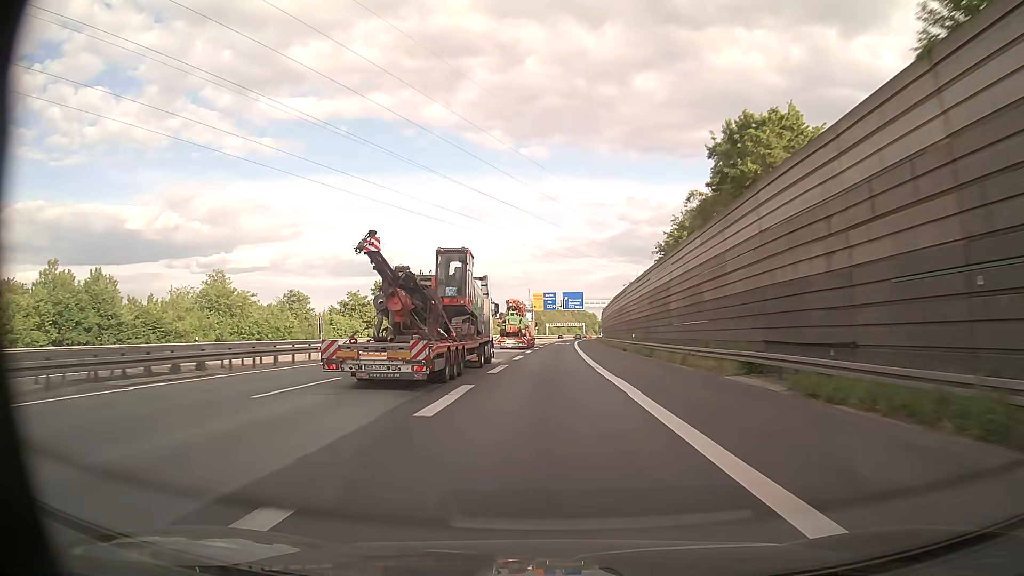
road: motorway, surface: asphalt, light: Day
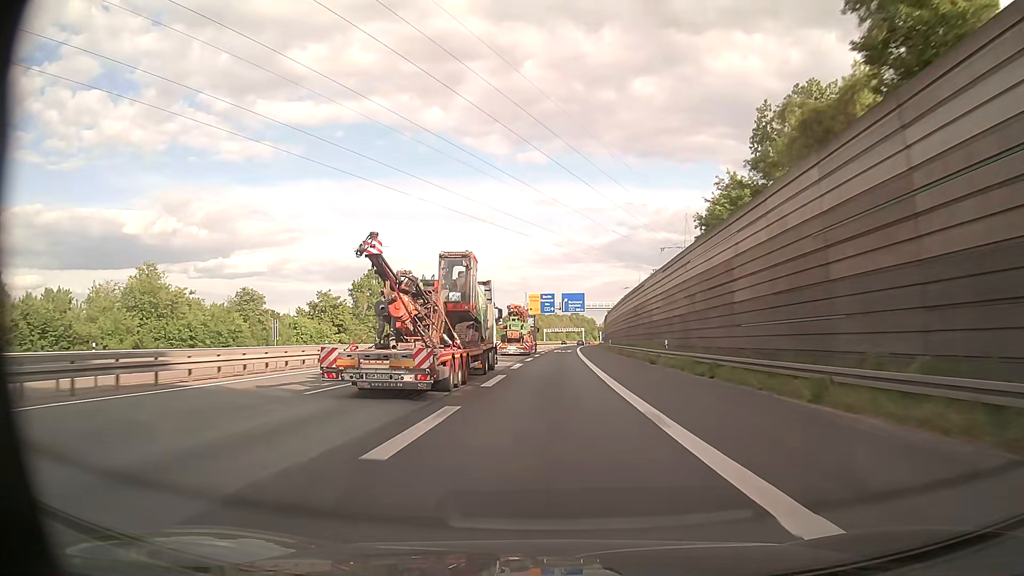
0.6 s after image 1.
(0.0, +15.2) m; 0°
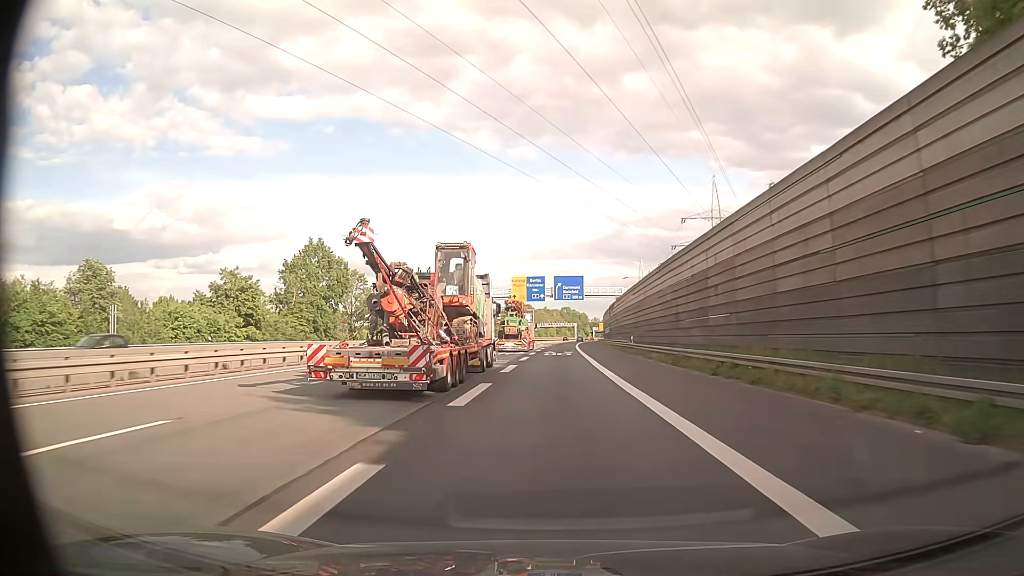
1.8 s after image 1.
(+0.1, +30.3) m; +1°
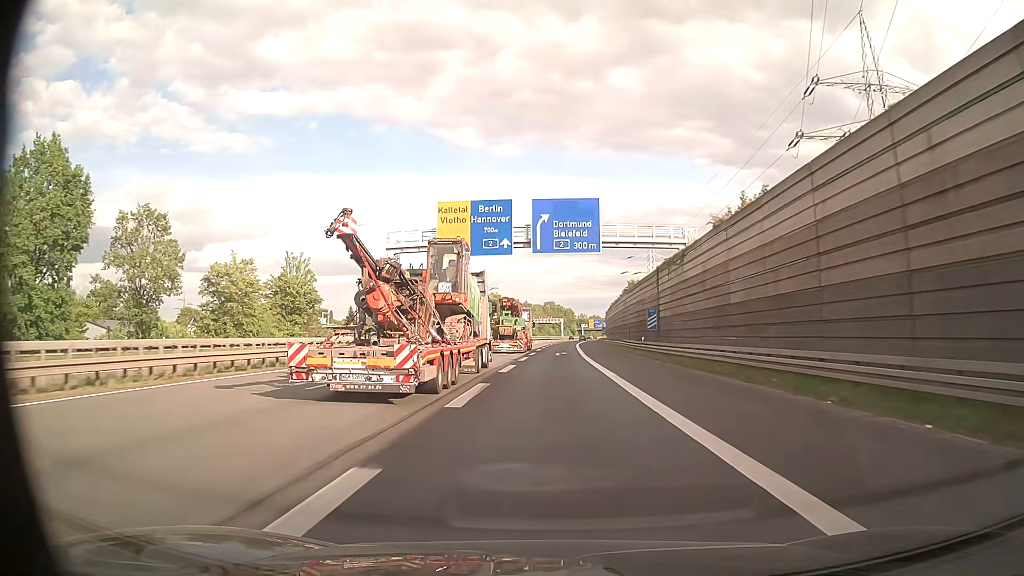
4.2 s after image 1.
(+0.9, +59.5) m; +2°
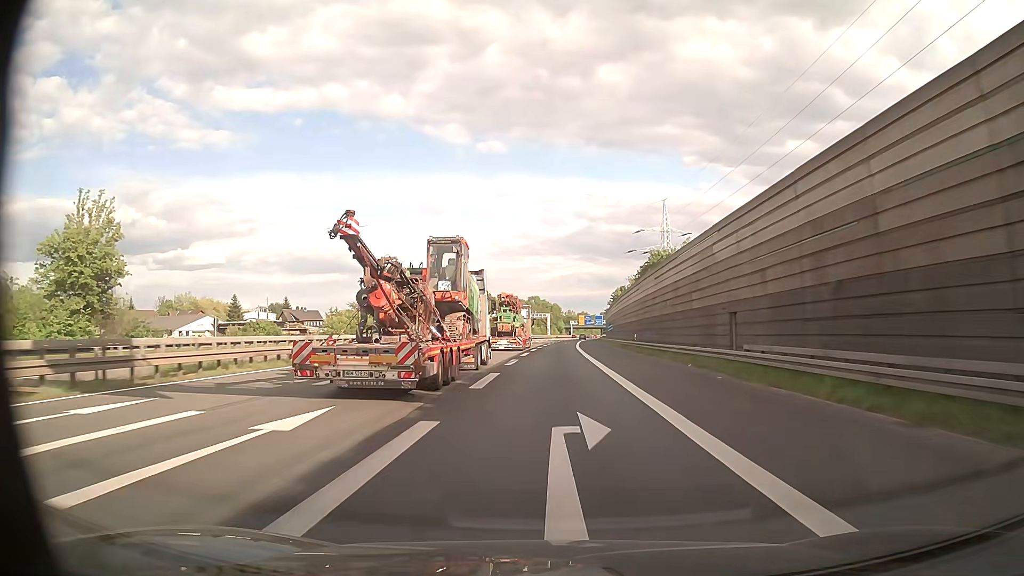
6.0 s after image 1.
(+0.4, +43.9) m; +1°
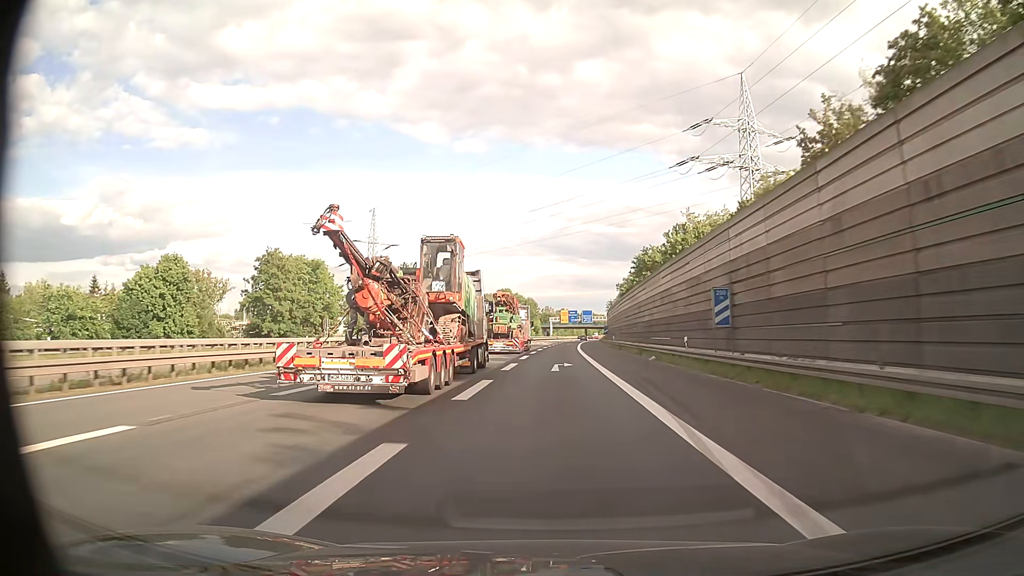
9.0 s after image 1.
(+1.7, +73.6) m; +2°
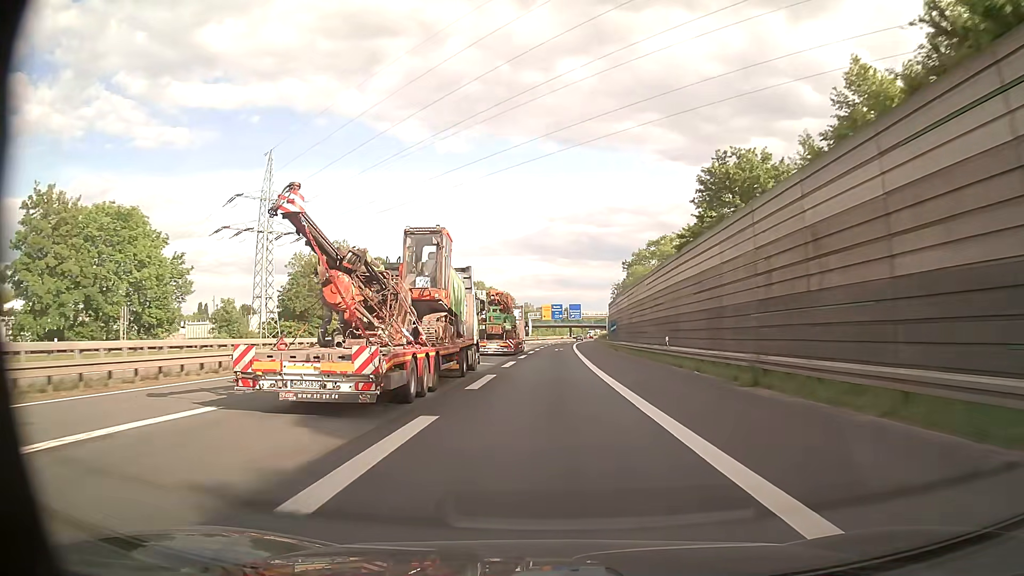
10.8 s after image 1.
(+0.6, +44.5) m; +2°
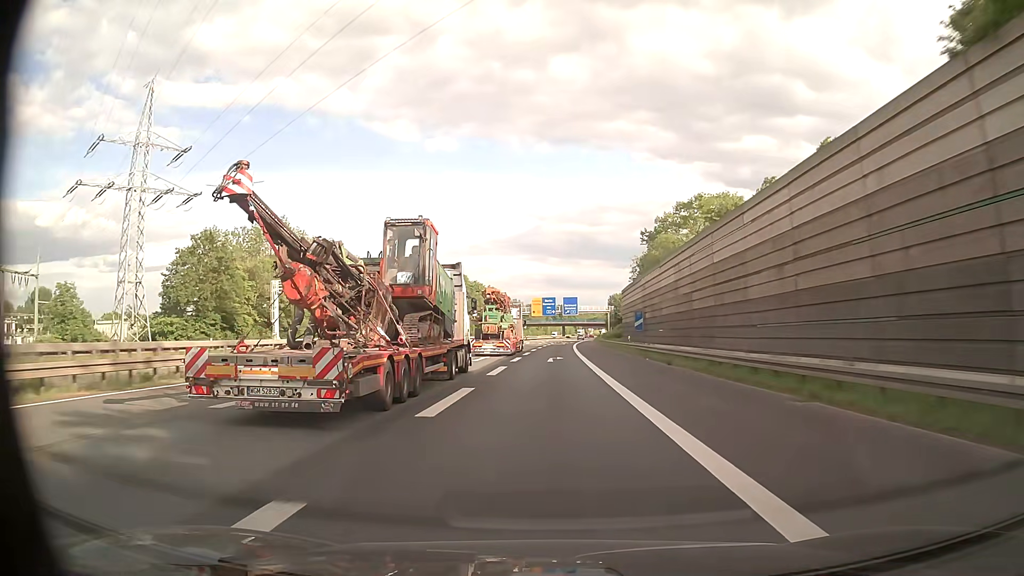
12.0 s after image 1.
(+0.2, +29.5) m; +1°
(0, +10) (0, +20) (0, +30) (0, +40) (0, +50) (+1, +60) (+1, +70) (+1, +80) (+2, +90) (+2, +100) m
